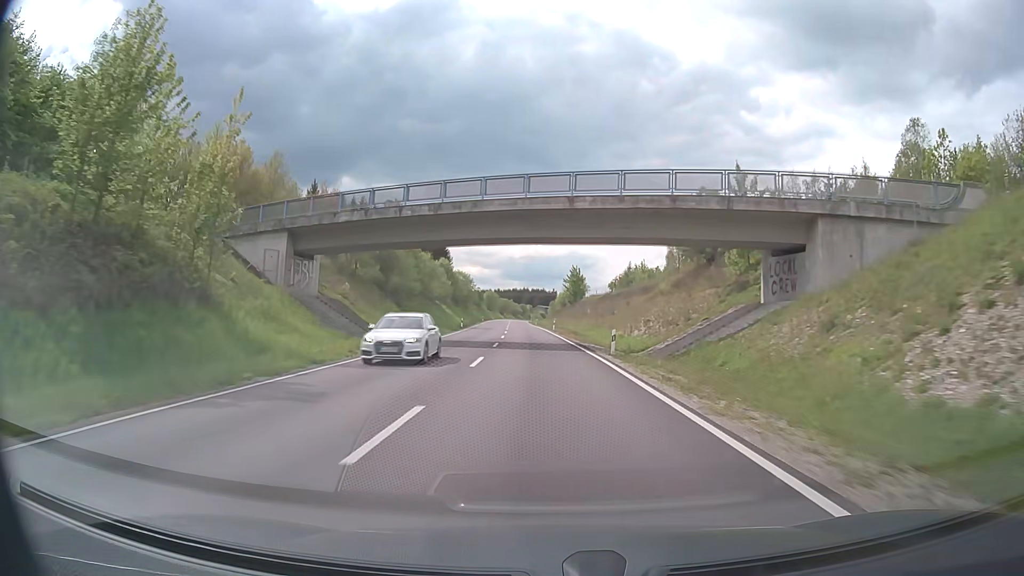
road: primary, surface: asphalt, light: Day
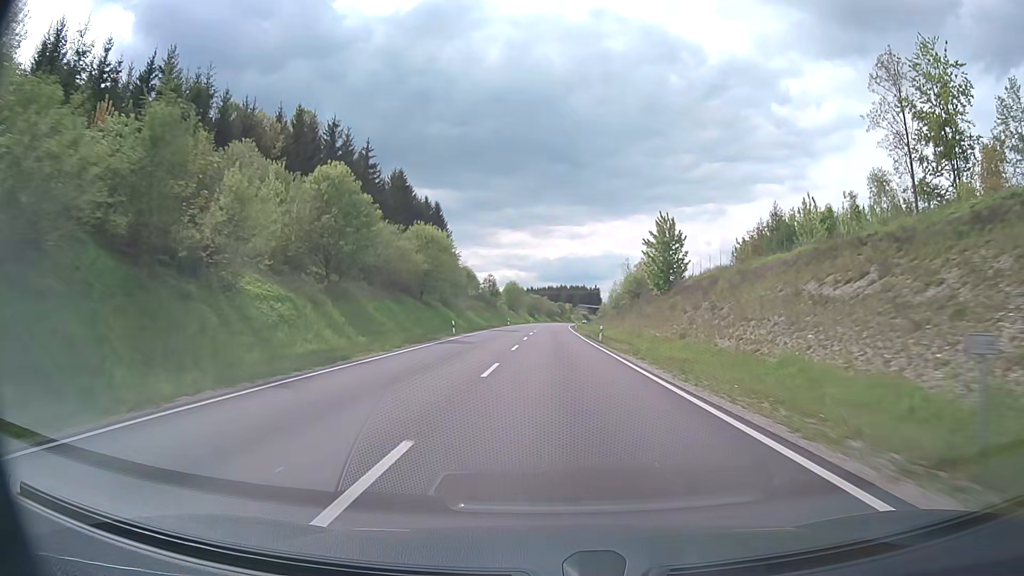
(-2.6, +75.6) m; -3°
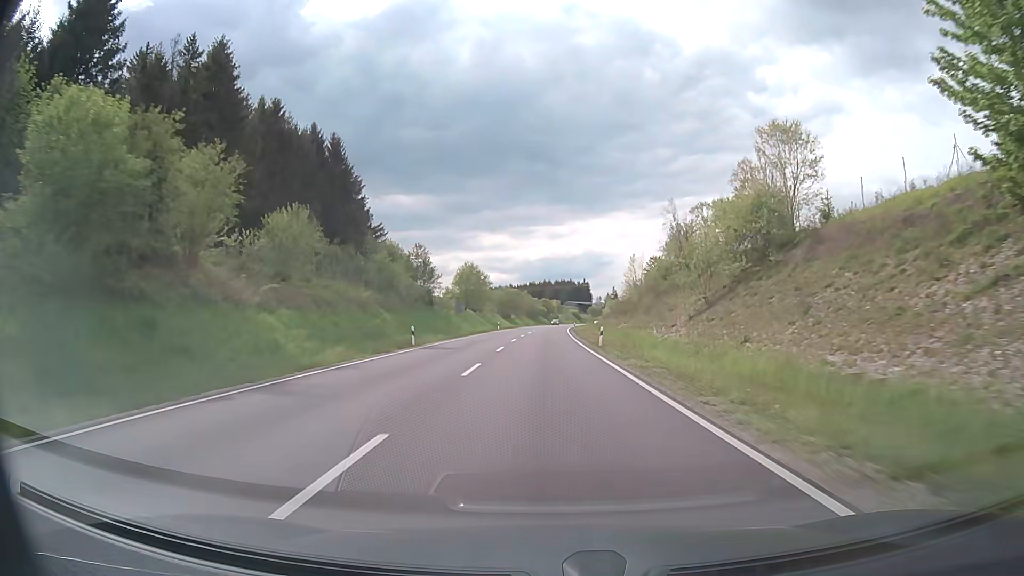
(+0.5, +60.0) m; +1°
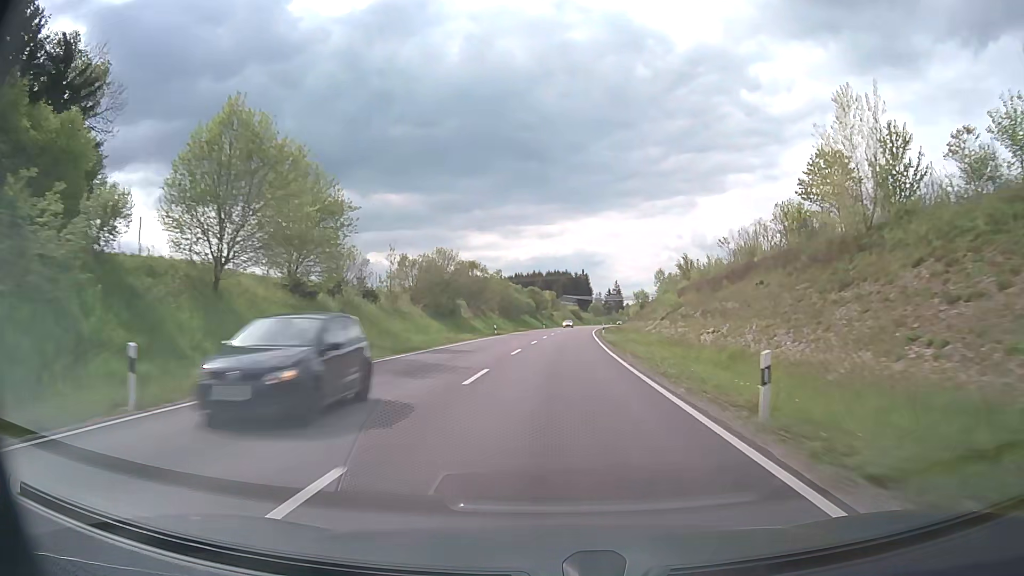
(+0.2, +74.6) m; +1°
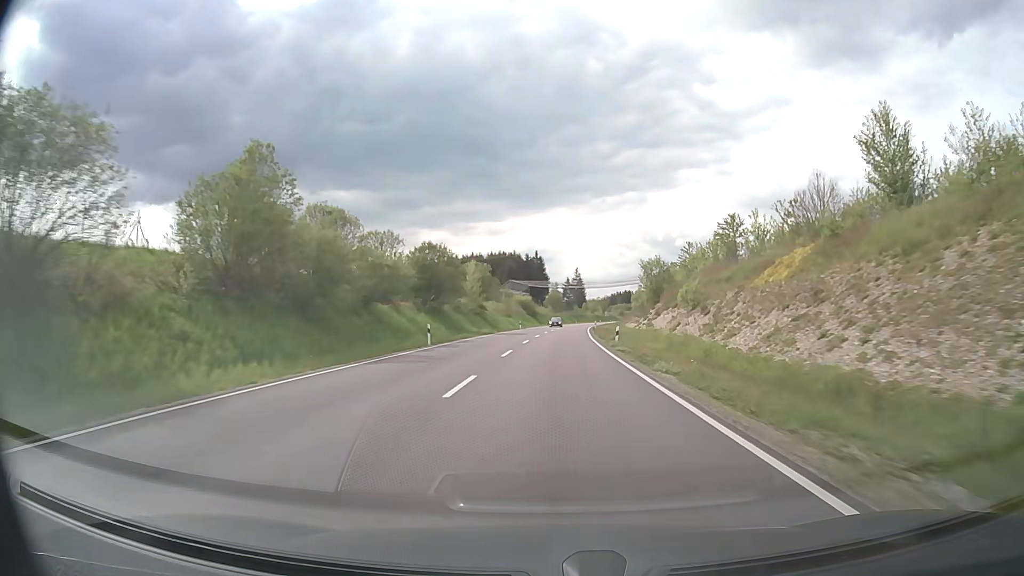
(+2.9, +74.9) m; +4°
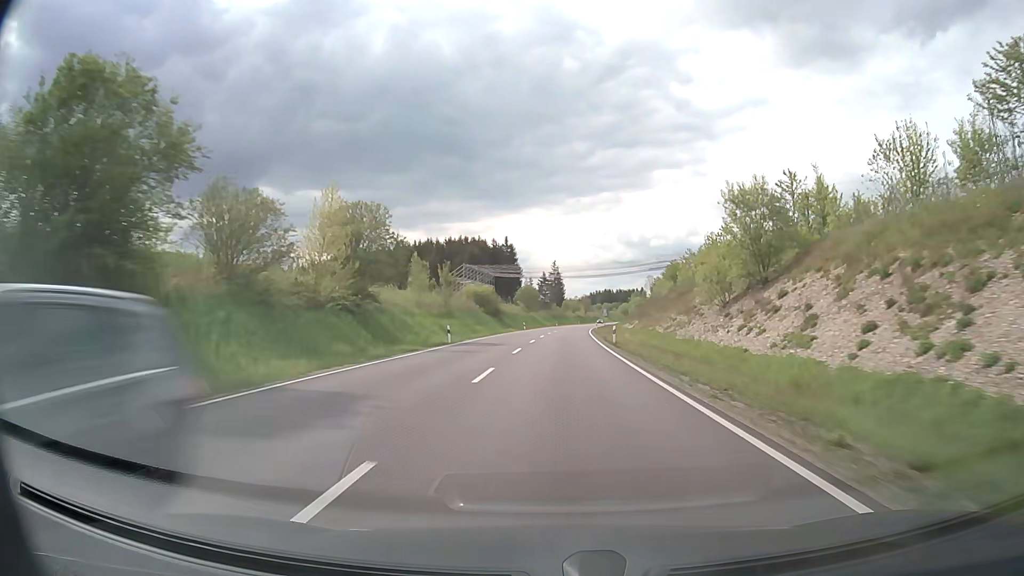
(+0.6, +45.7) m; +2°
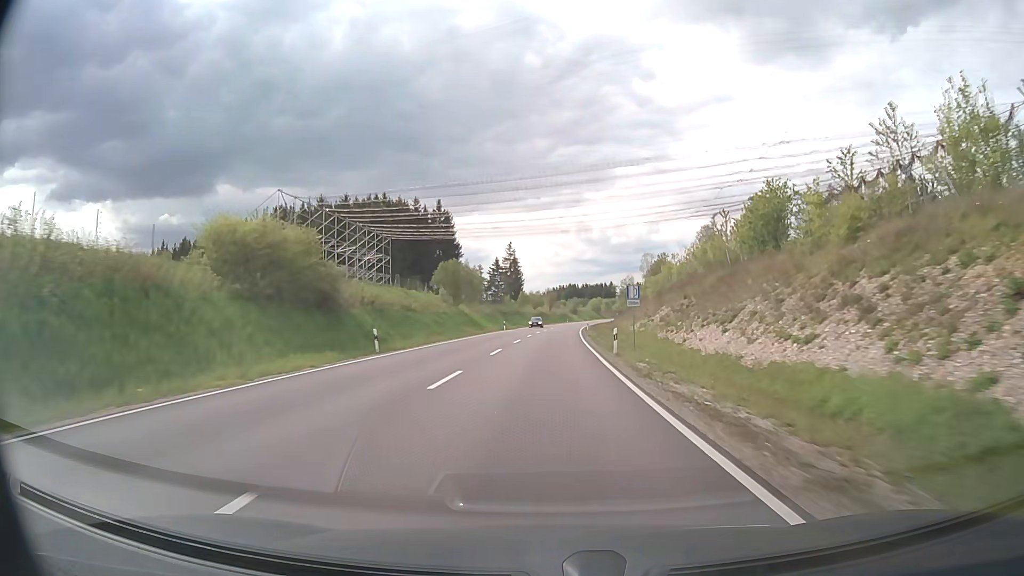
(+2.5, +61.7) m; +4°
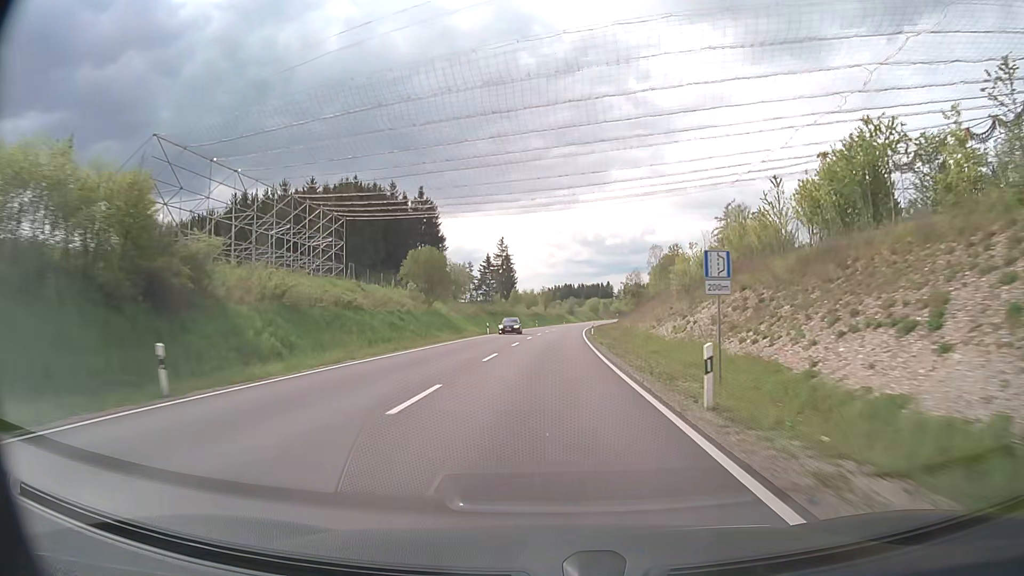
(0.0, +15.6) m; 0°
(0, +10) (0, +20) (0, +30) (+1, +40) (+1, +50) (+1, +60) (+2, +70) (+2, +80) (+3, +90) (+4, +100) m
